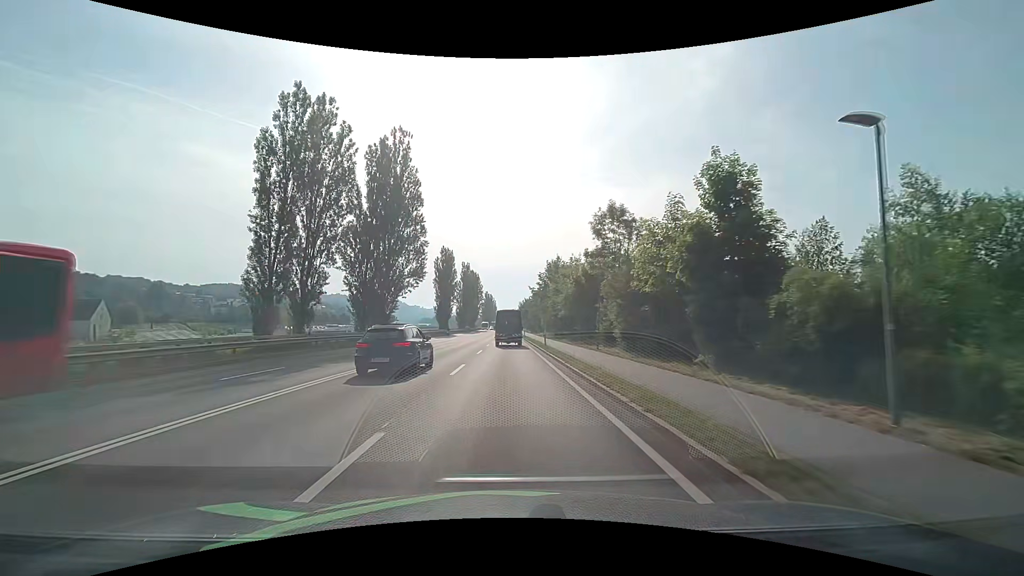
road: primary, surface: asphalt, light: Day
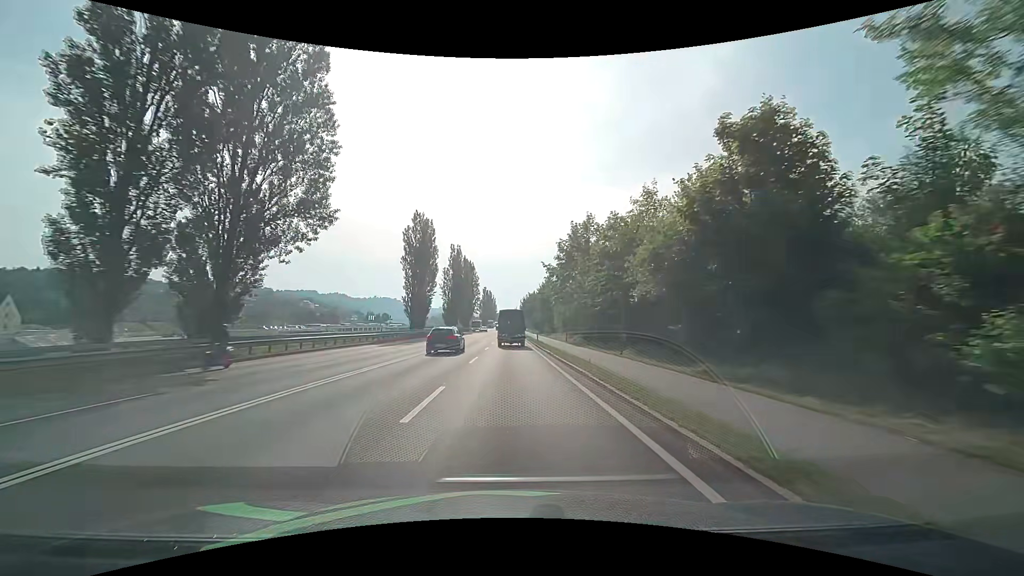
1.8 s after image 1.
(-0.2, +31.1) m; 0°
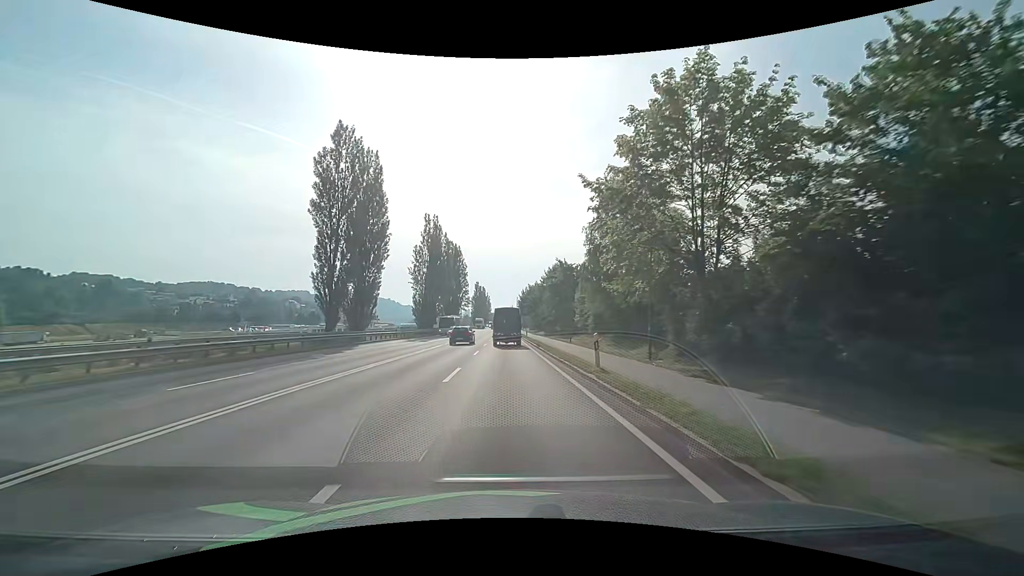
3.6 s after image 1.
(+0.1, +31.3) m; 0°
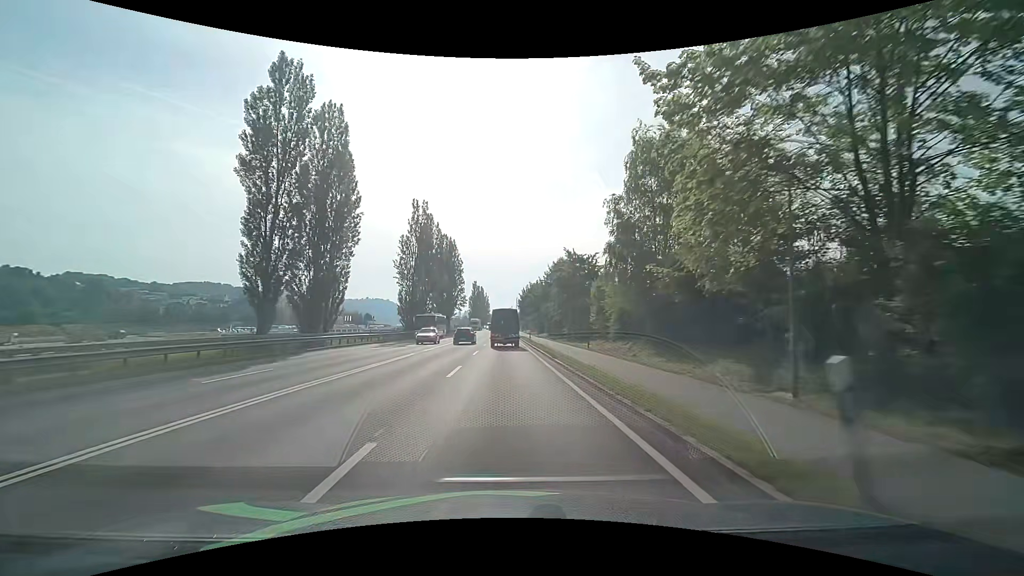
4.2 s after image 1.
(0.0, +10.5) m; 0°
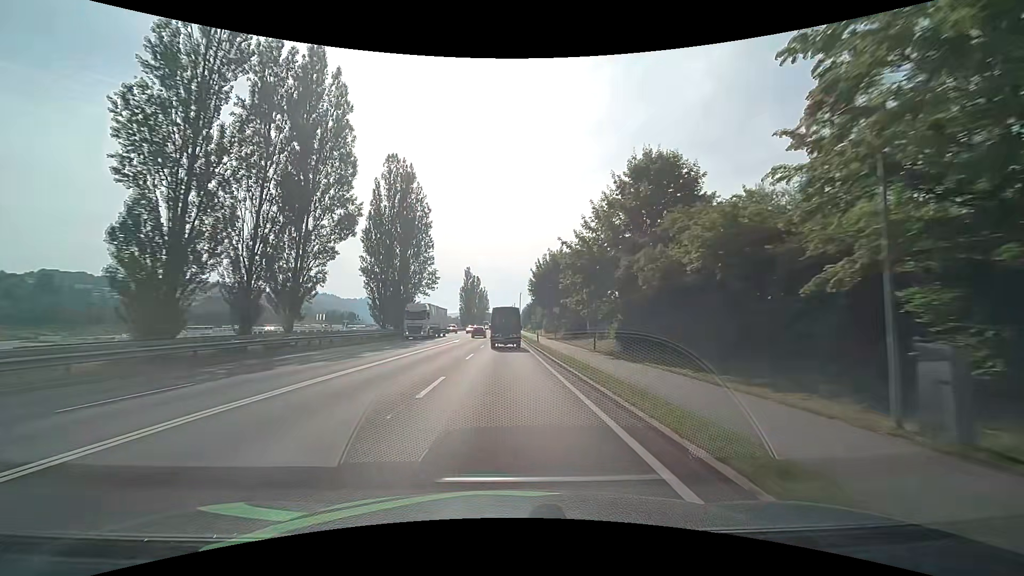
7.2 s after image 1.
(-0.3, +52.4) m; 0°
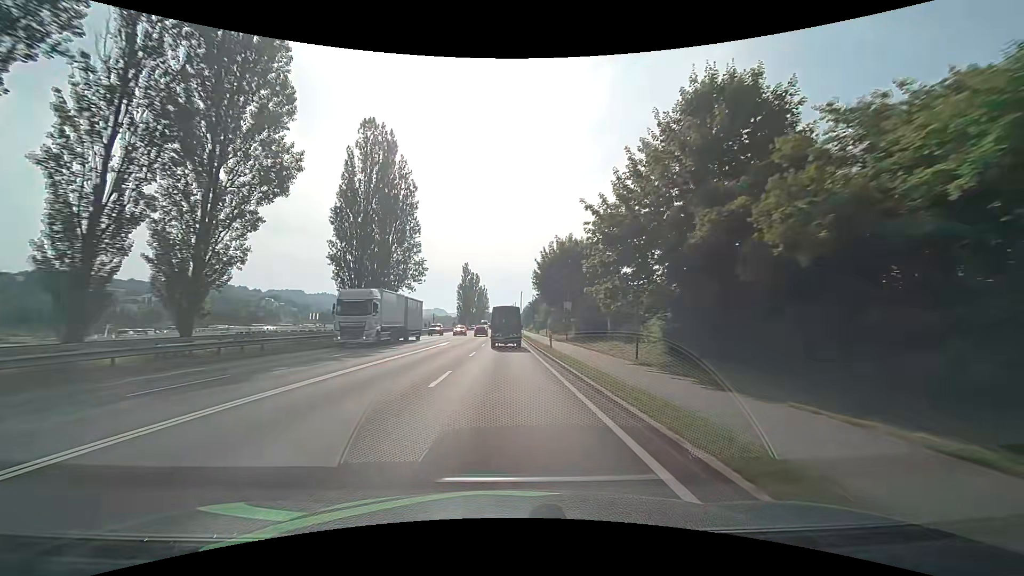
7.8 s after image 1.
(0.0, +10.4) m; 0°
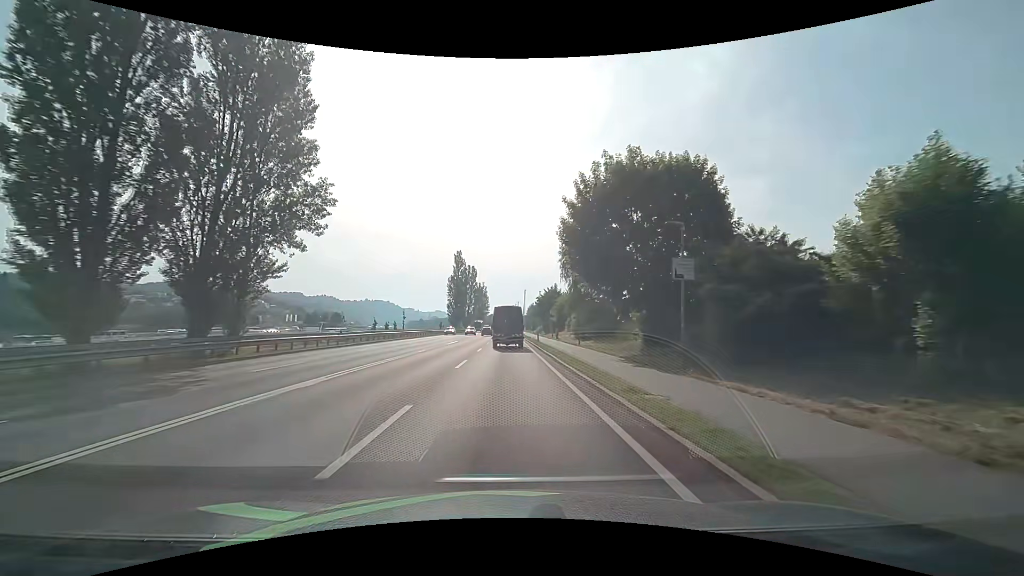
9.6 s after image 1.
(+0.1, +30.8) m; 0°
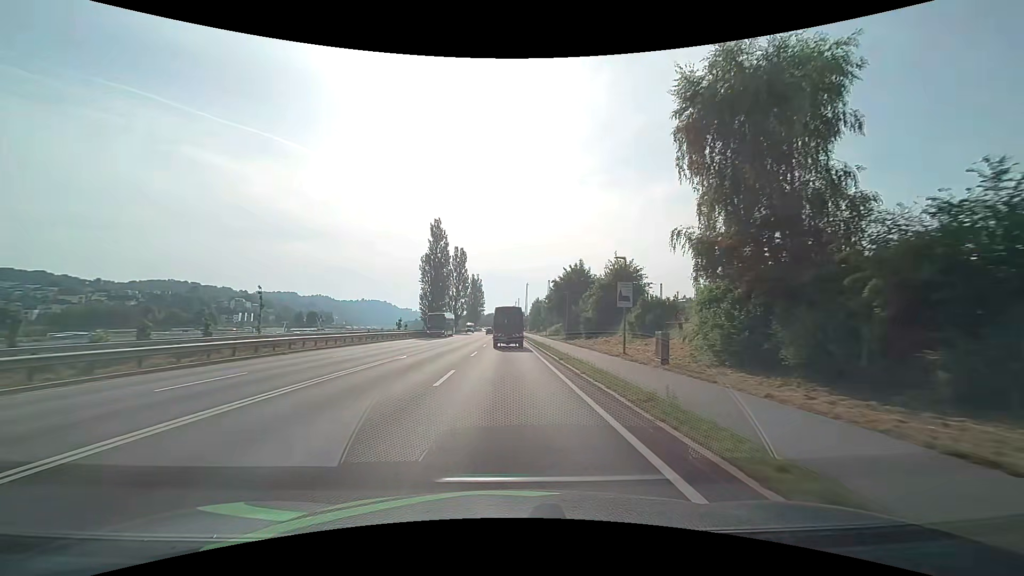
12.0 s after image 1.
(-0.1, +40.5) m; +1°
(0, +10) (0, +20) (0, +30) (0, +40) (-1, +50) (-1, +60) (-1, +70) (-1, +80) (-1, +90) (-1, +100) m
